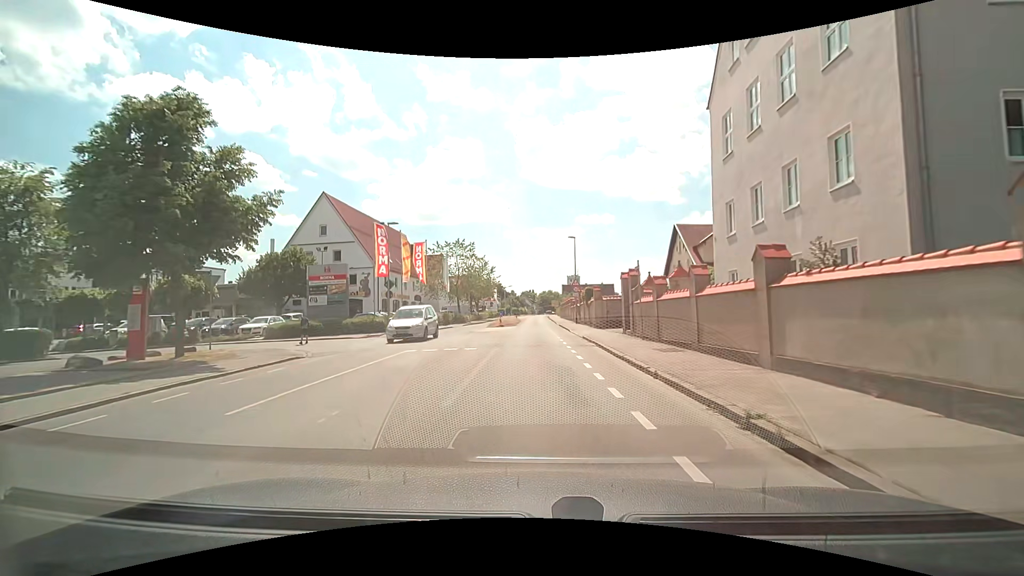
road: secondary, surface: asphalt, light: Day
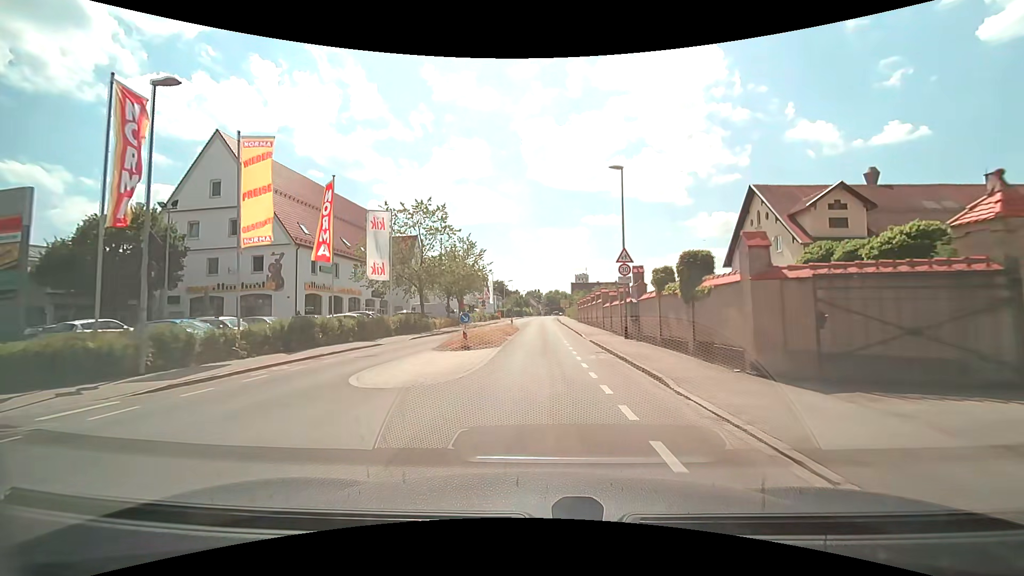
(0.0, +23.4) m; 0°
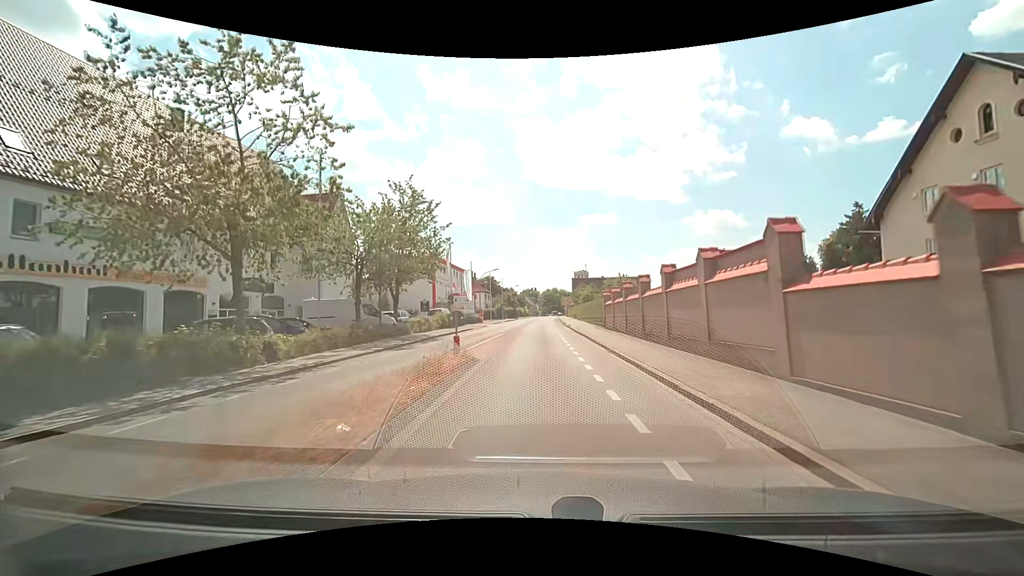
(+0.1, +24.9) m; 0°
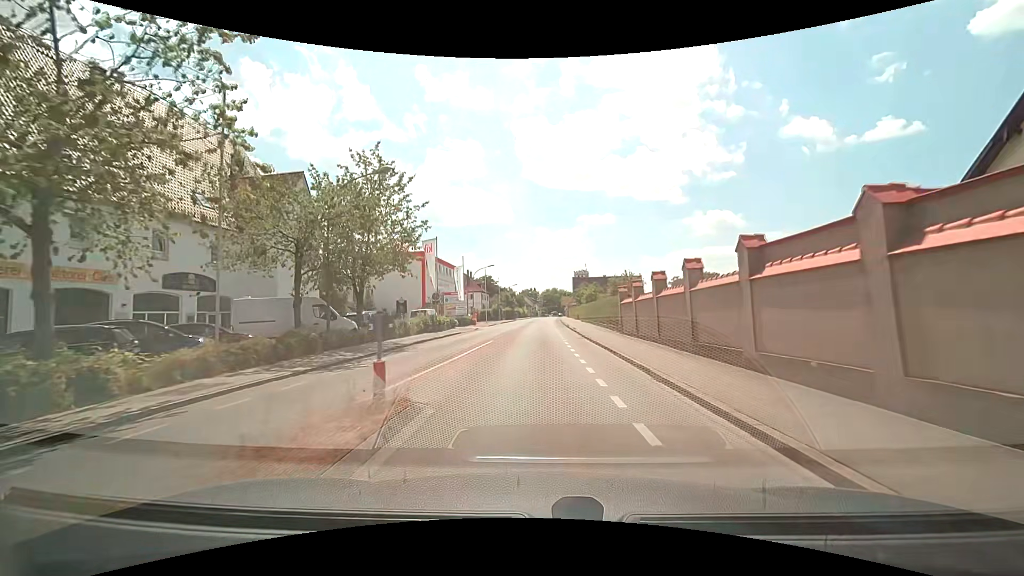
(0.0, +6.5) m; 0°
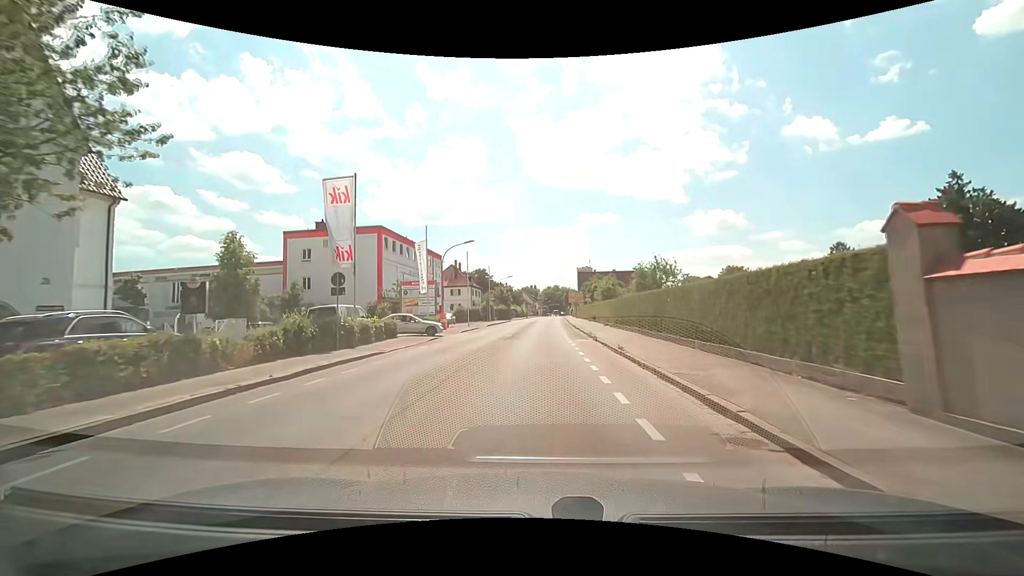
(-0.1, +19.9) m; -1°
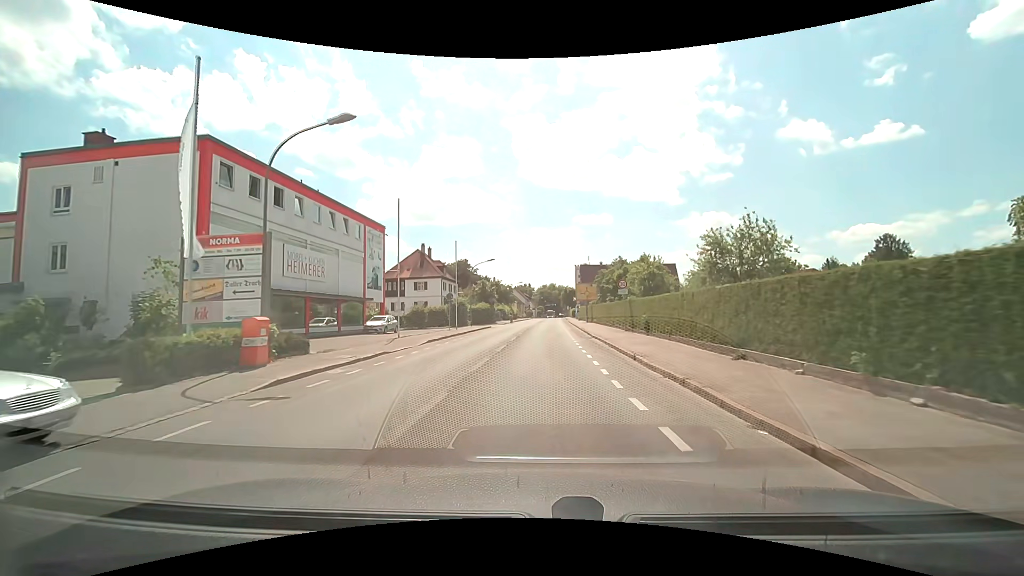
(+0.1, +26.3) m; +1°
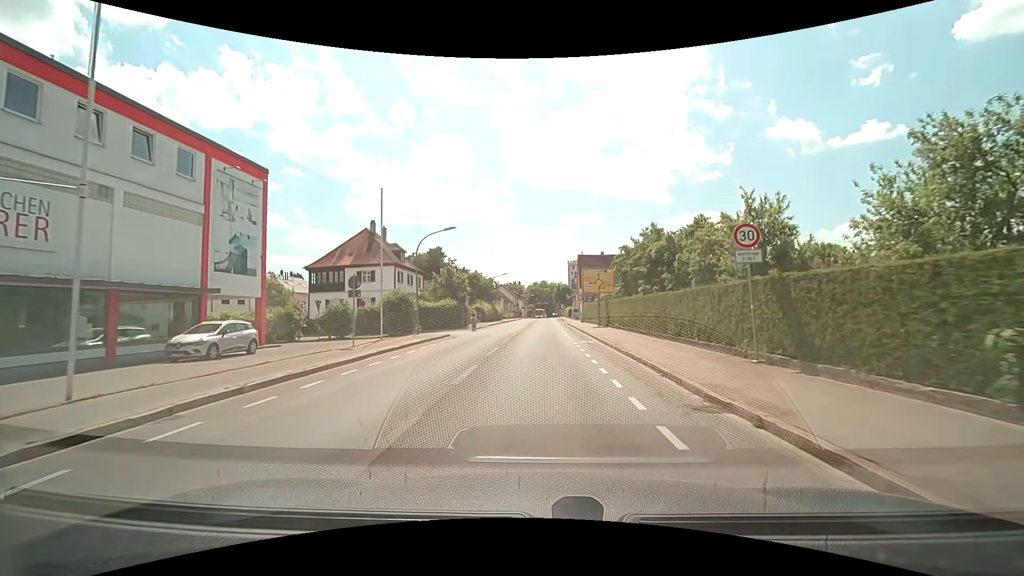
(+0.1, +20.0) m; +1°
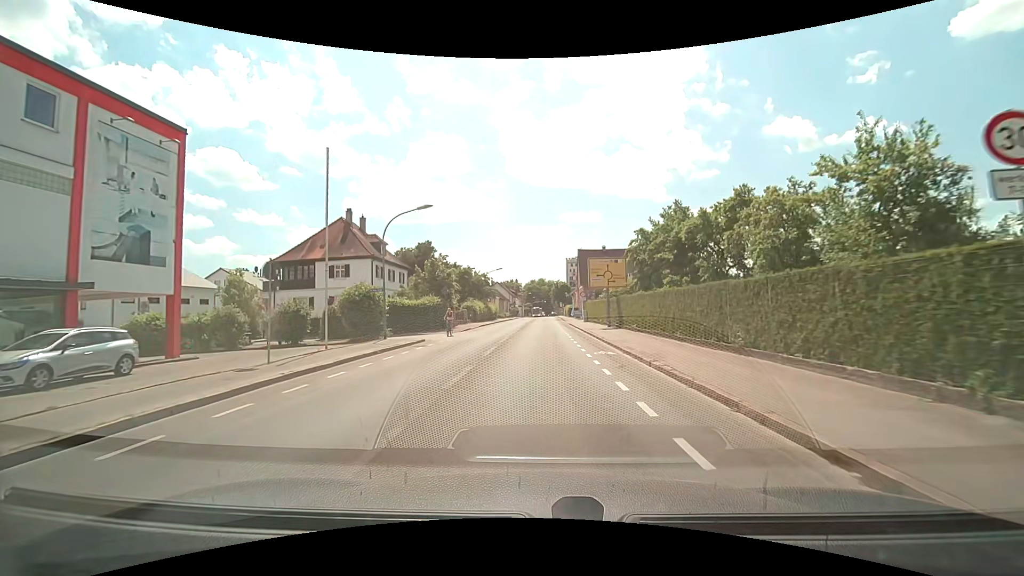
(0.0, +6.7) m; +1°
(0, +10) (0, +20) (0, +30) (0, +40) (0, +50) (0, +60) (+1, +70) (+1, +80) (+1, +90) (+1, +100) m
